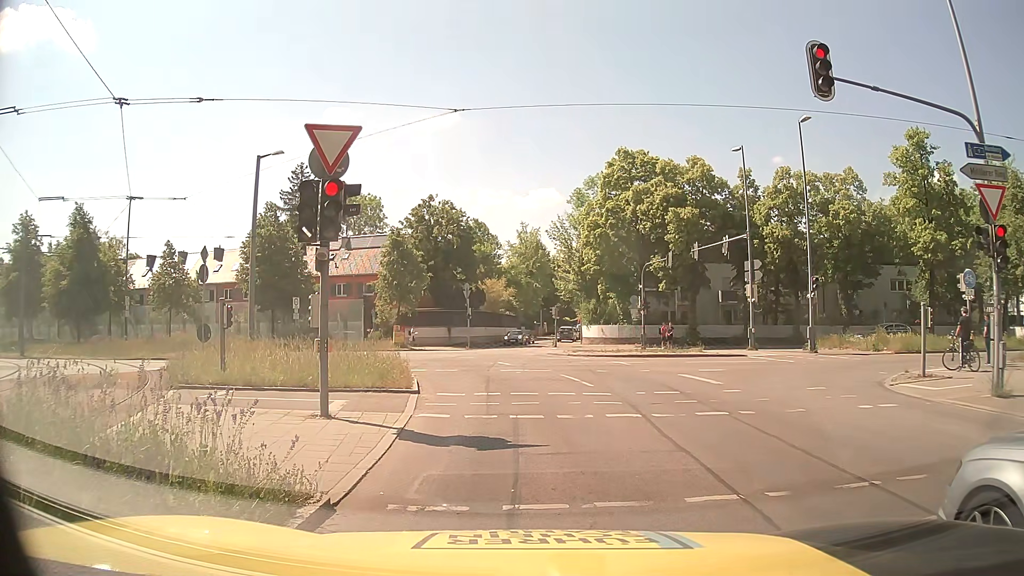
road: secondary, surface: asphalt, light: Day
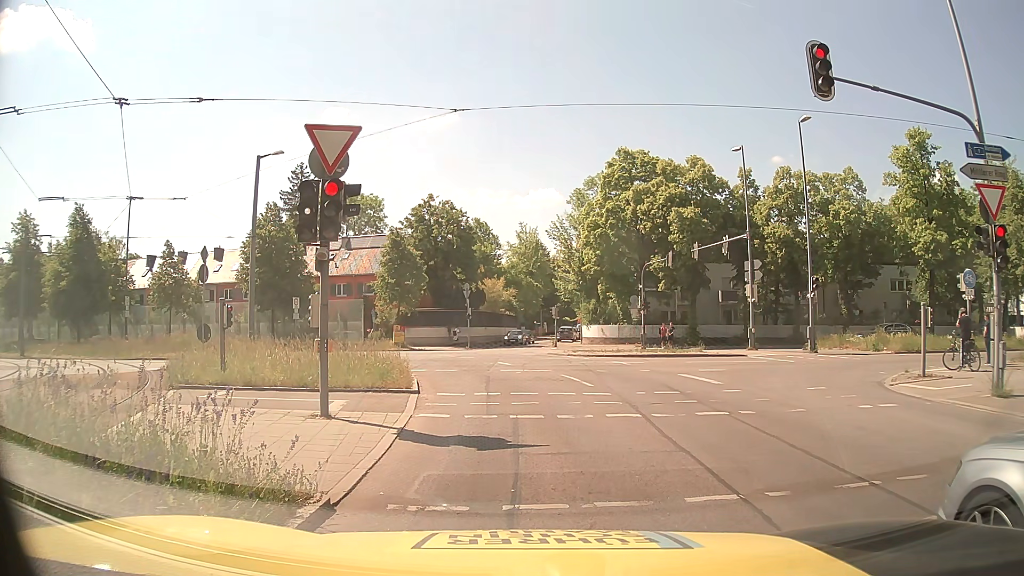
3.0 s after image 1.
(0.0, 0.0) m; 0°
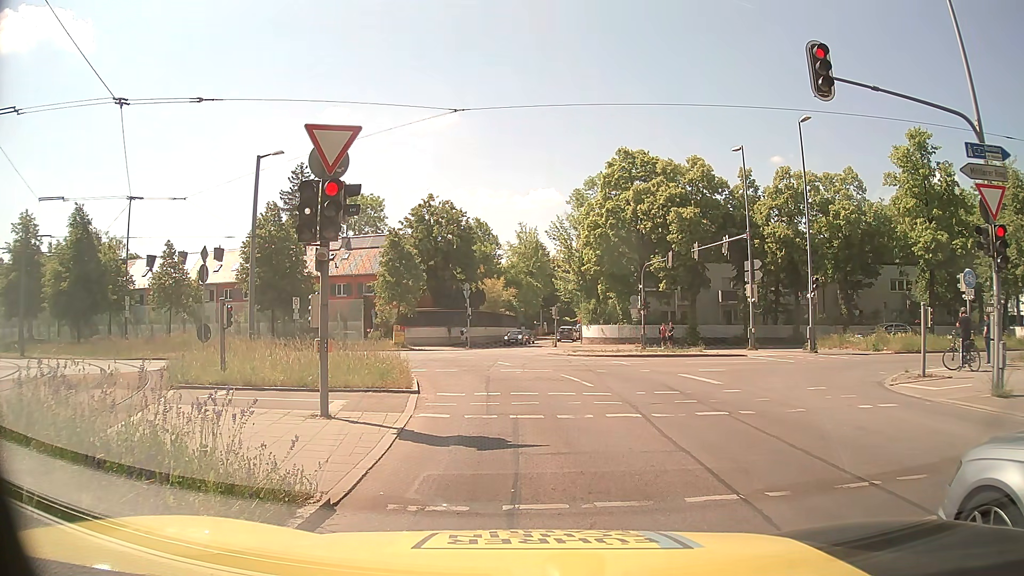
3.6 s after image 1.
(0.0, 0.0) m; 0°
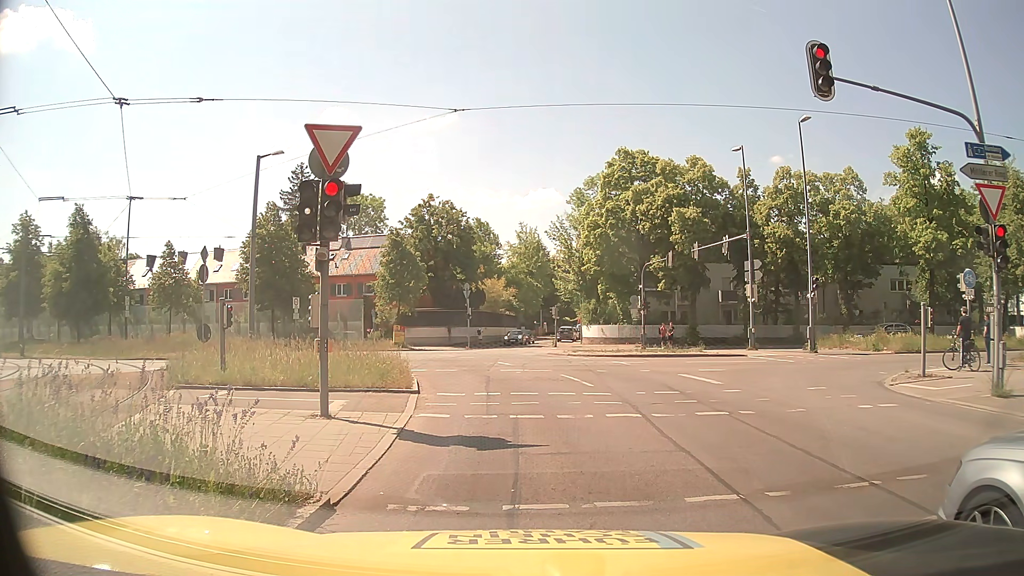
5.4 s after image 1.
(0.0, 0.0) m; 0°
(+1, +10) (0, +20) (-3, +29) (-8, +38) (-16, +44) (-26, +47) (-35, +50) (-45, +53) (-54, +55) (-64, +58) m
